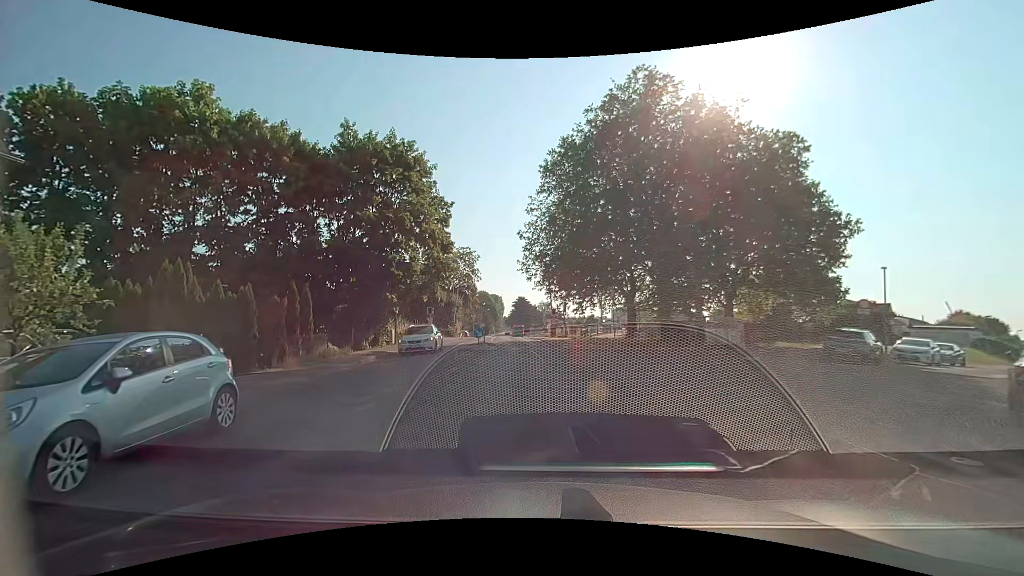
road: unclassified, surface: asphalt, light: Day
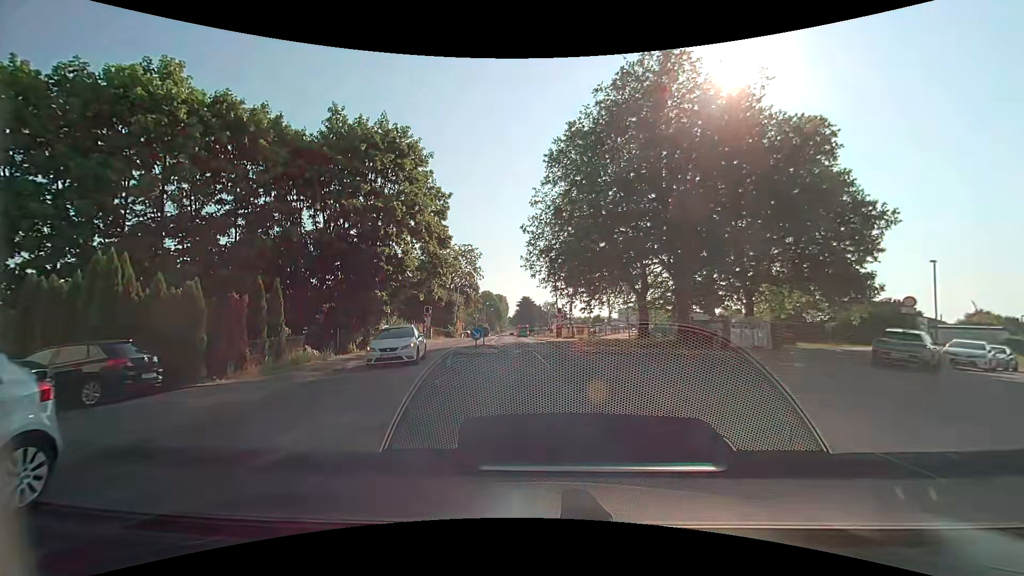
(0.0, +3.0) m; 0°
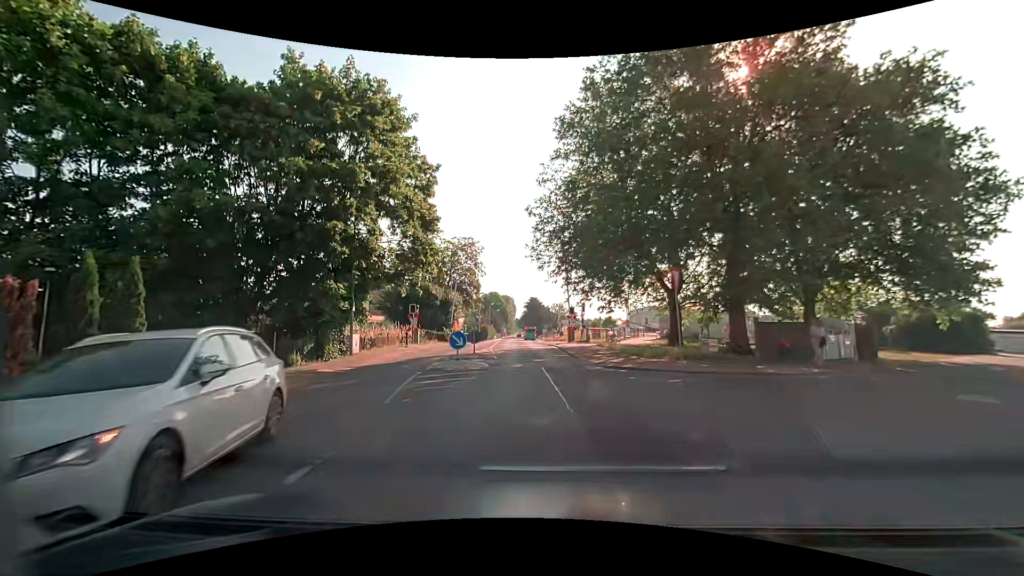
(-0.1, +7.4) m; -2°
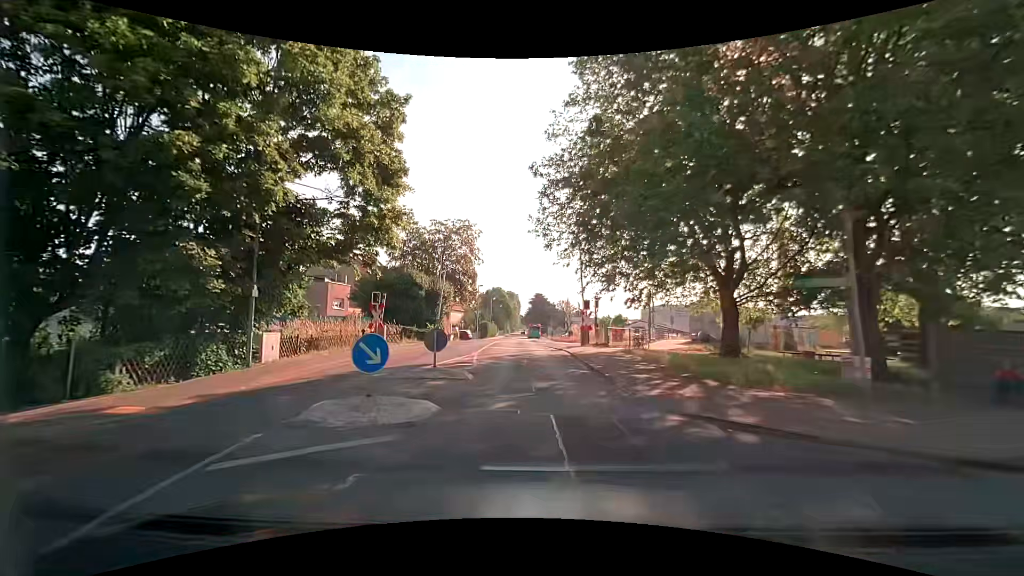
(+0.1, +9.0) m; 0°
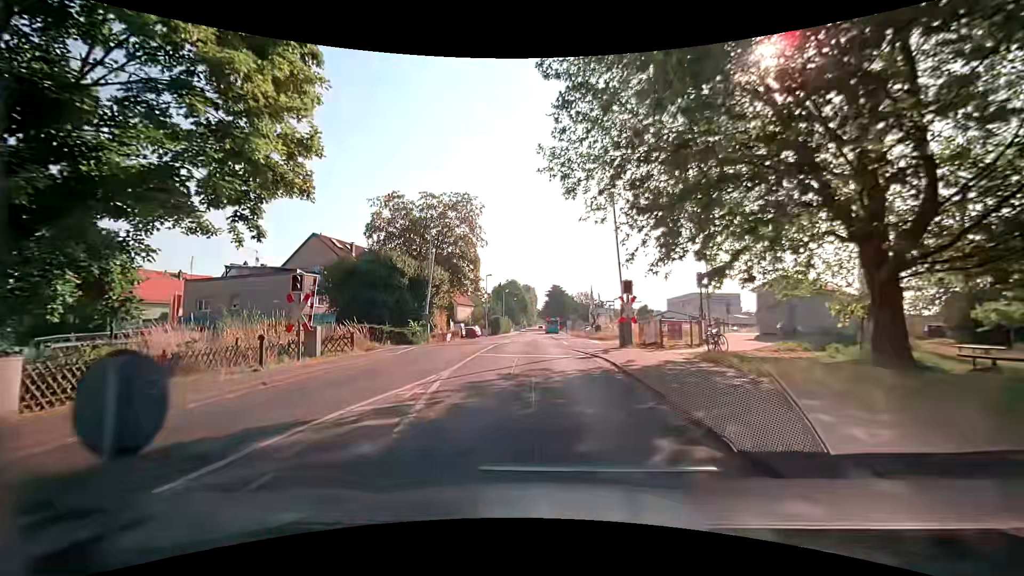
(0.0, +10.0) m; -1°
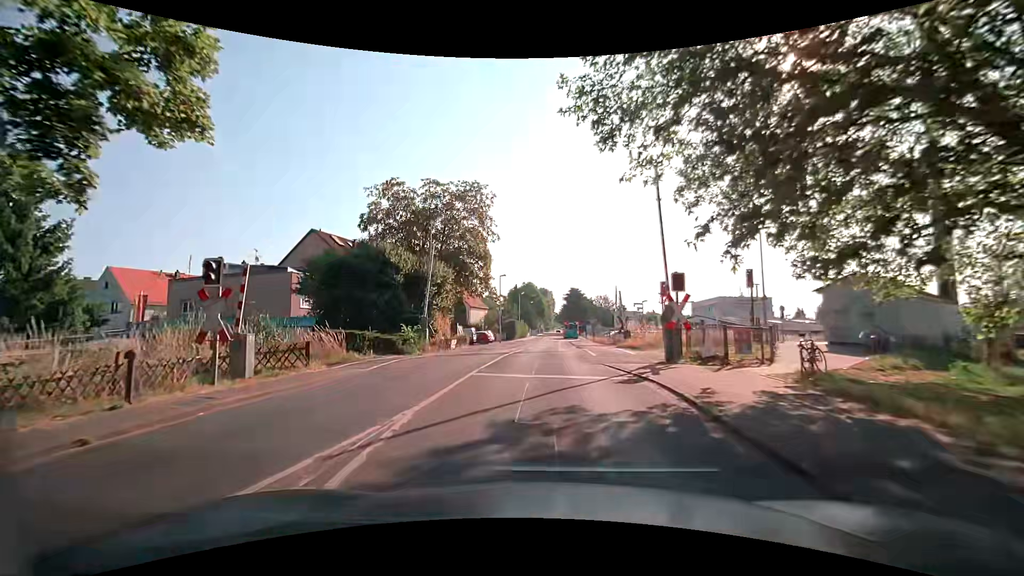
(-0.1, +5.2) m; -3°
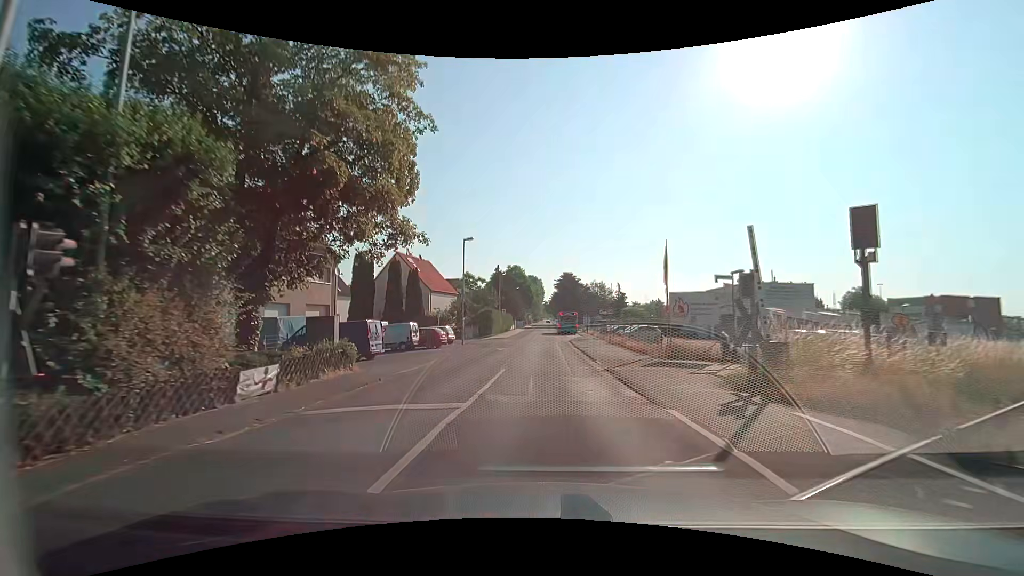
(+0.1, +22.1) m; +1°
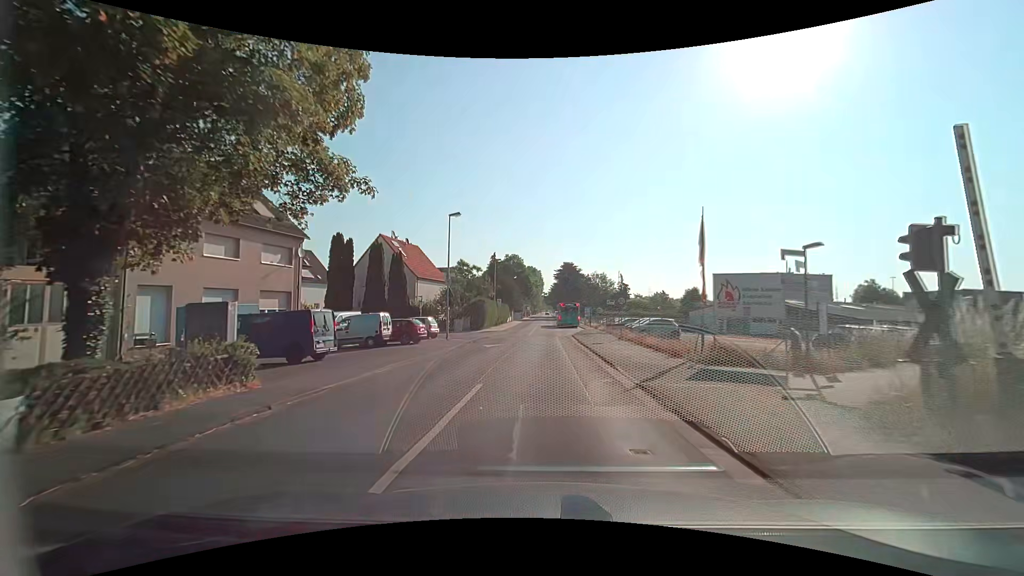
(+0.1, +5.9) m; +1°
(0, +10) (0, +20) (0, +30) (0, +40) (0, +50) (0, +60) (0, +70) (0, +80) (+1, +90) (+1, +100) m
